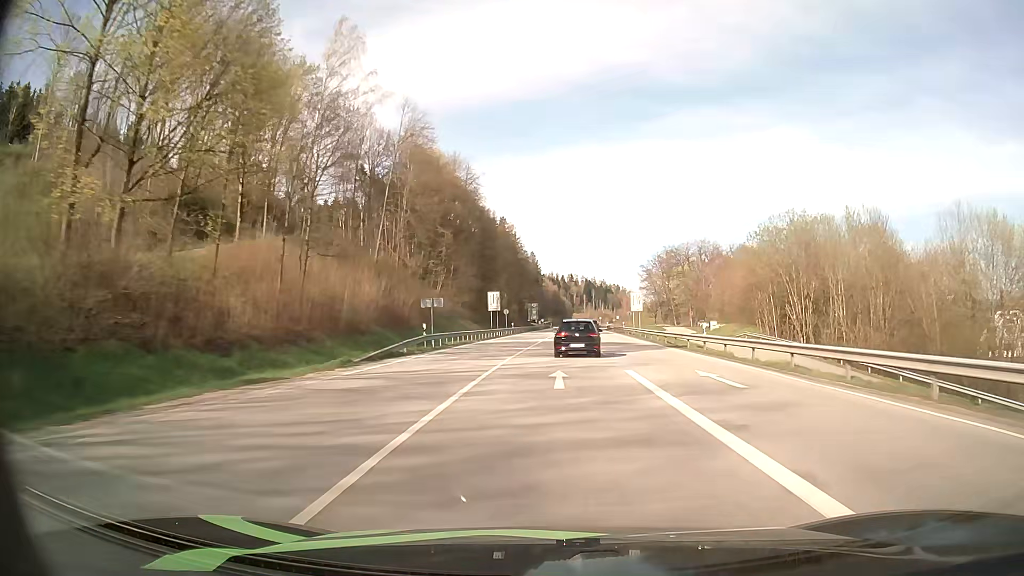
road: primary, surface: asphalt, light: Day
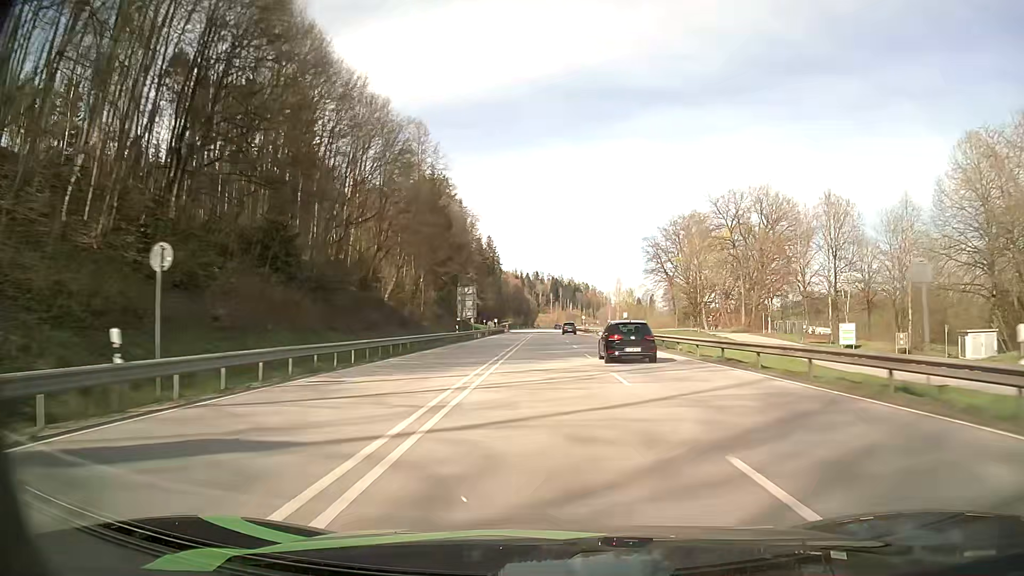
(+2.2, +72.2) m; +3°
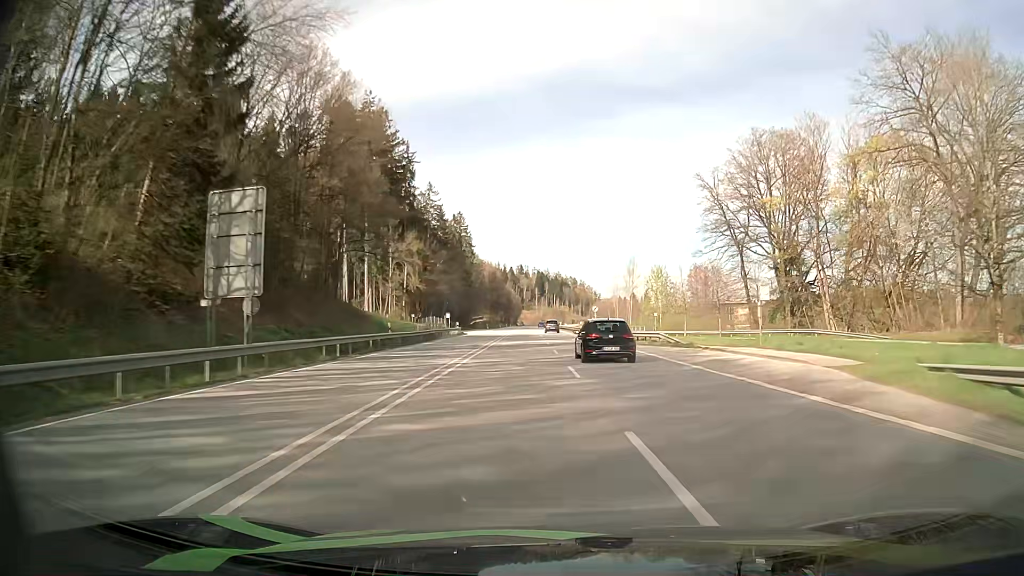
(+0.2, +58.3) m; +1°
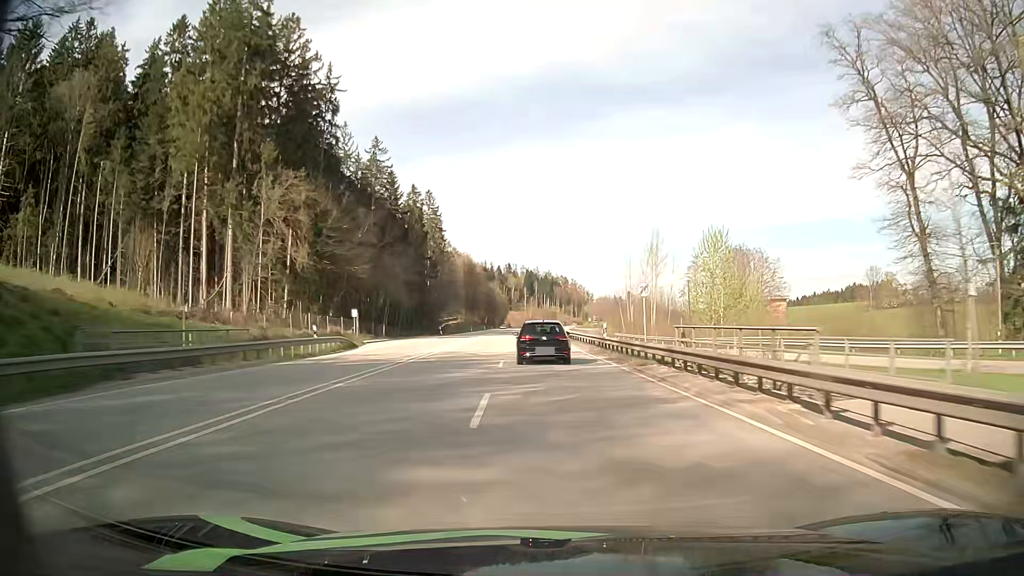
(+0.6, +43.3) m; +1°
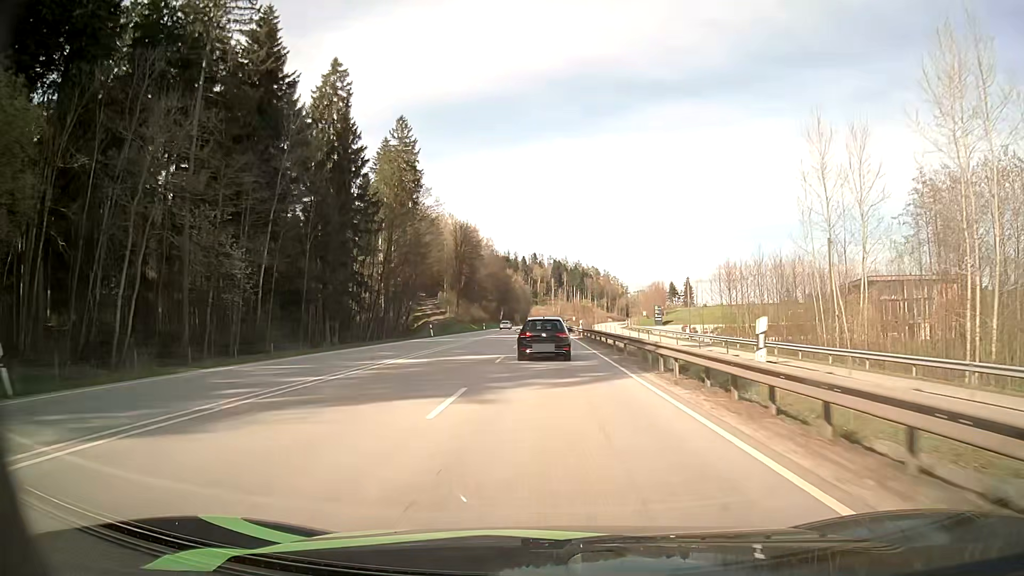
(-1.8, +71.1) m; -2°
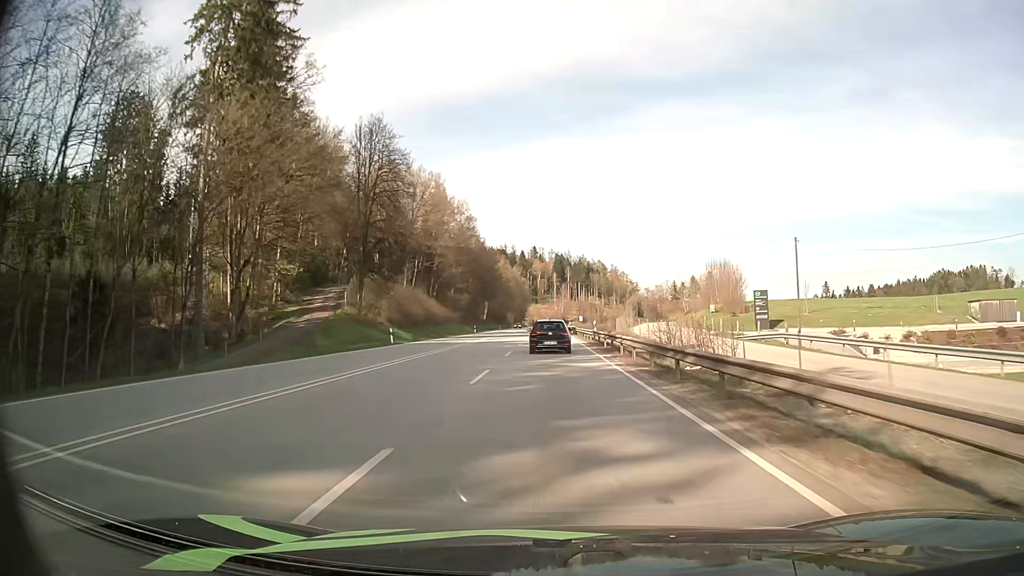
(-0.6, +66.3) m; 0°
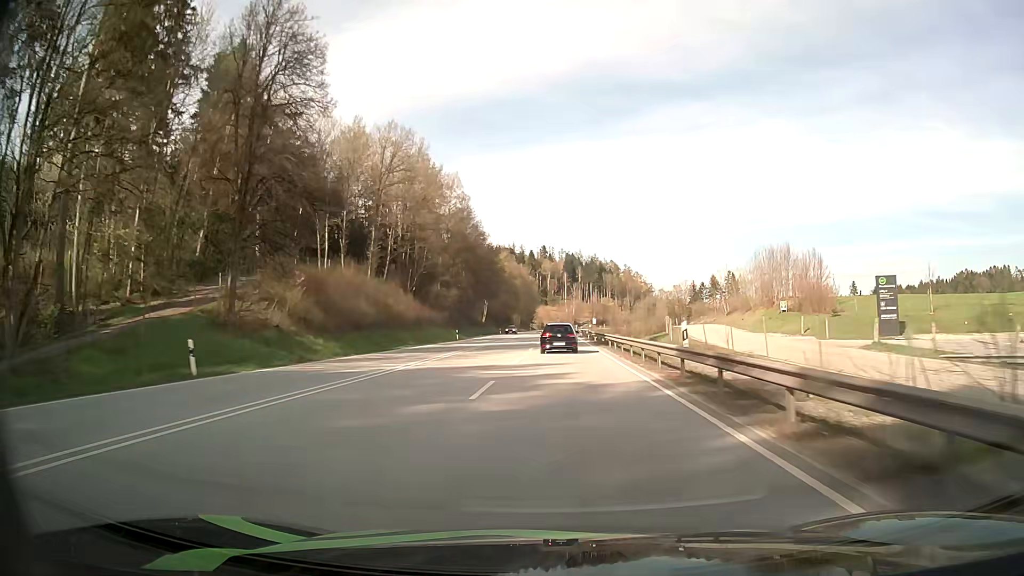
(-0.1, +26.8) m; -1°
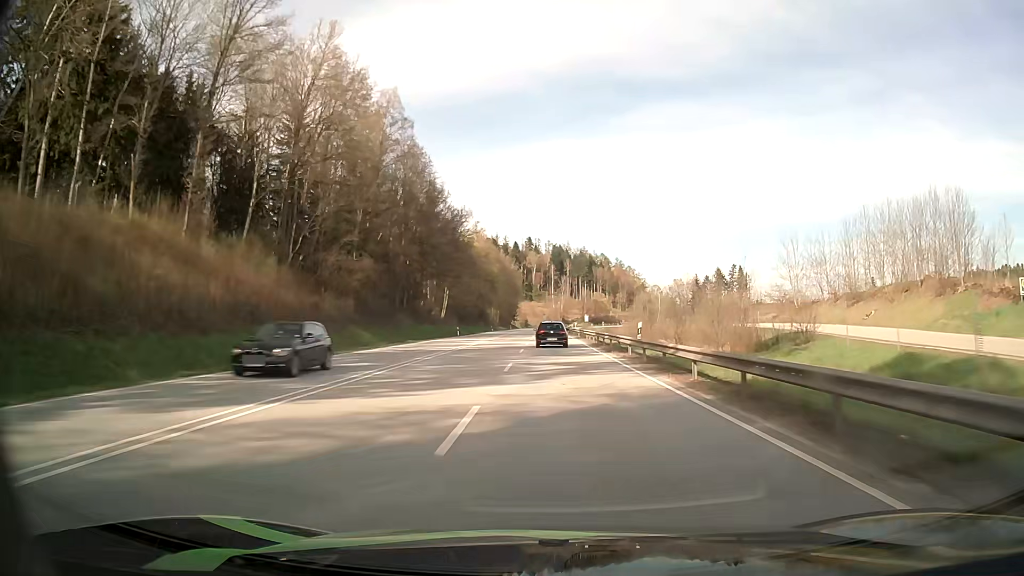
(0.0, +41.2) m; +1°
(0, +10) (0, +20) (0, +30) (0, +40) (0, +50) (0, +60) (0, +70) (0, +80) (0, +90) (0, +100) m
